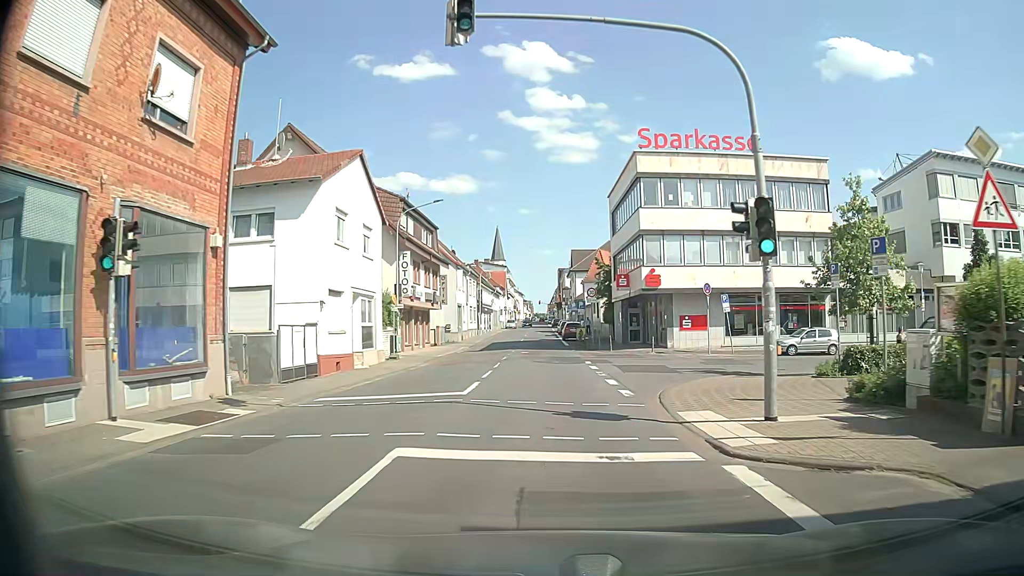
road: primary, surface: asphalt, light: Day
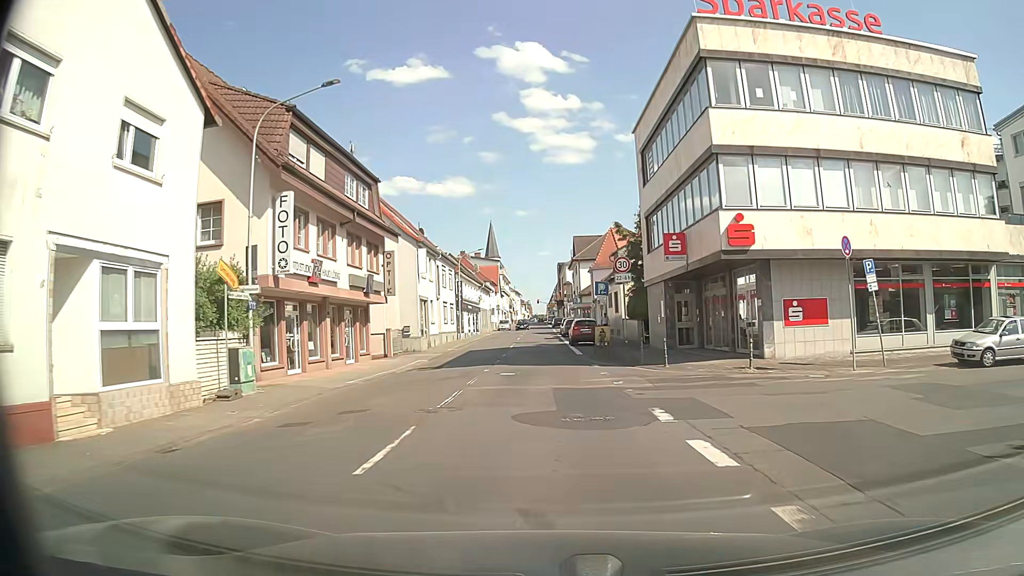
(-0.1, +17.4) m; 0°
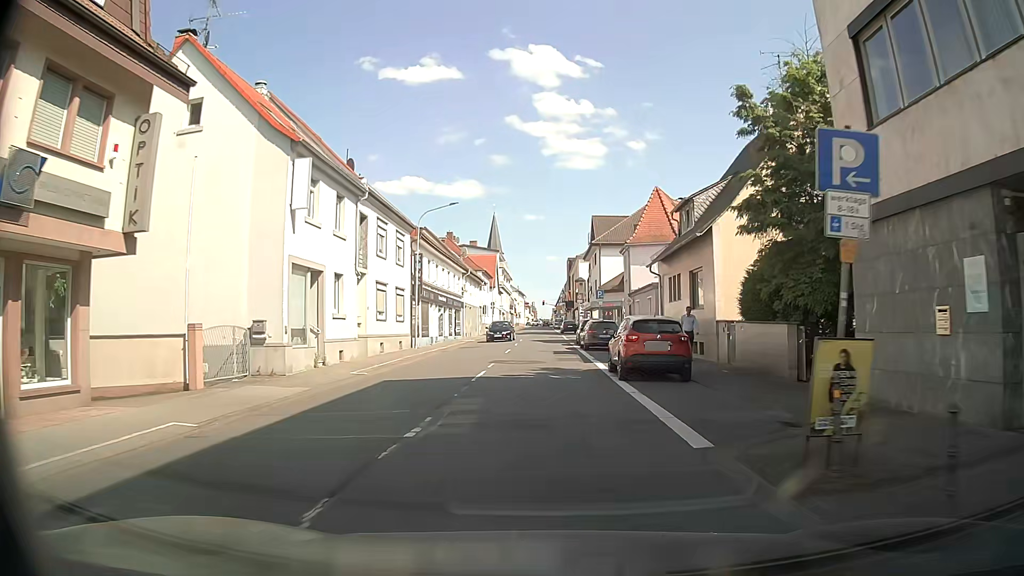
(-0.1, +22.6) m; -1°
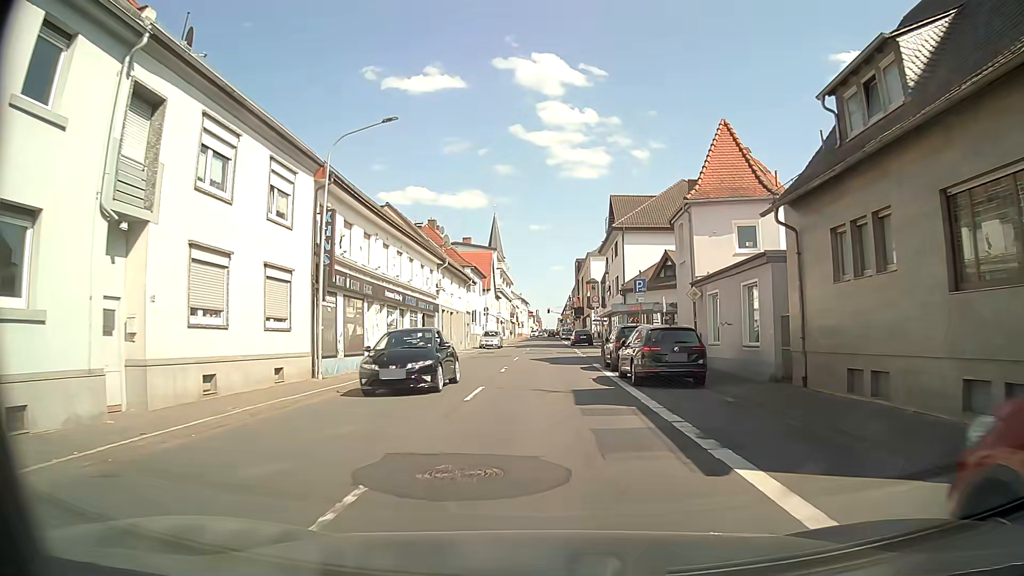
(+0.1, +16.6) m; +1°
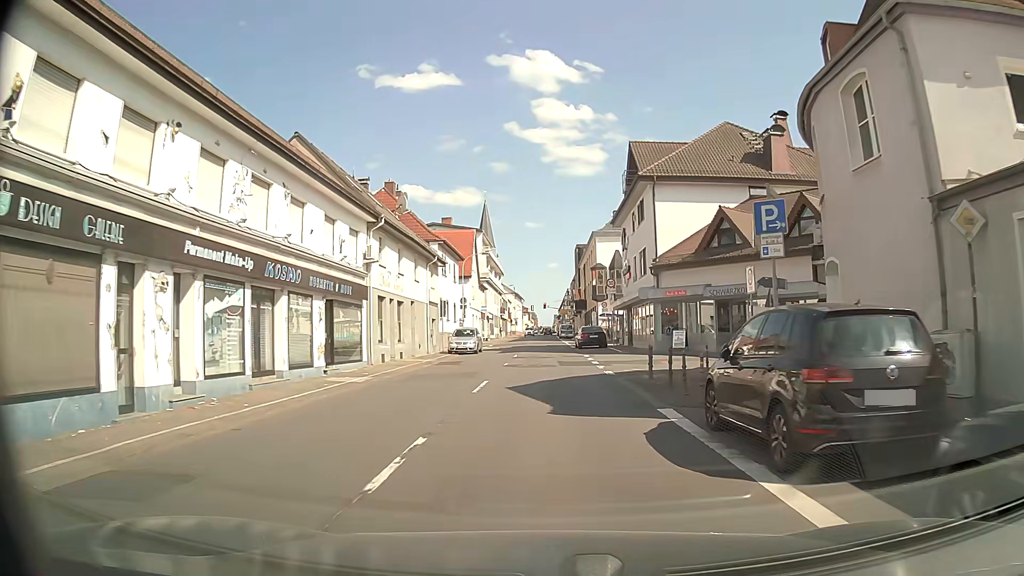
(-0.2, +16.6) m; 0°
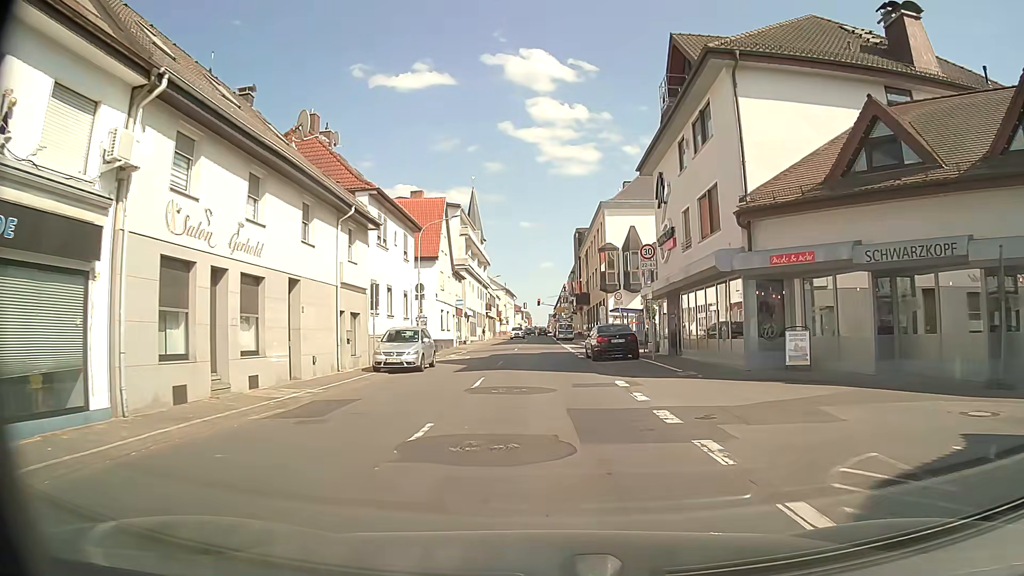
(0.0, +16.8) m; +1°
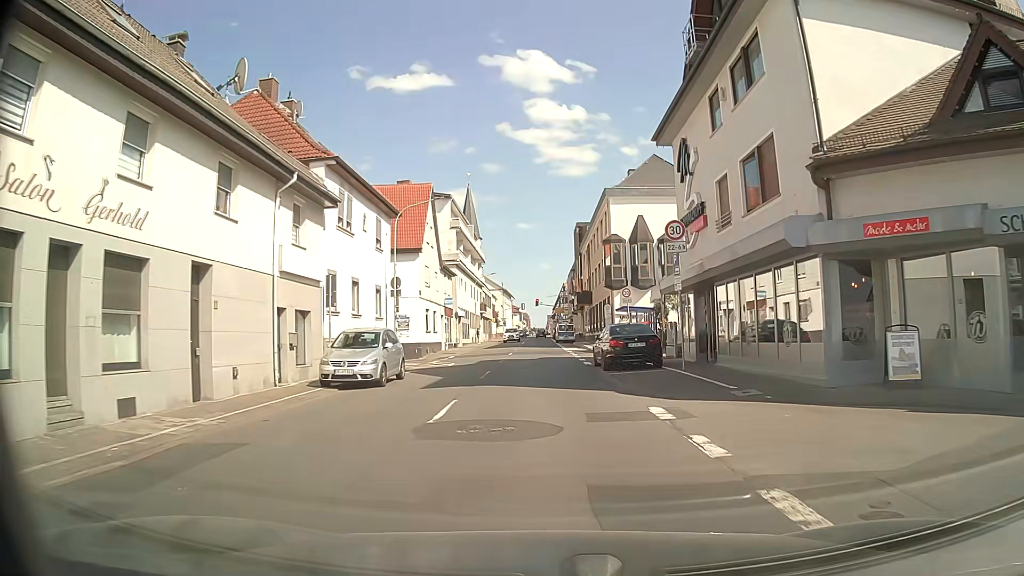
(0.0, +5.7) m; 0°
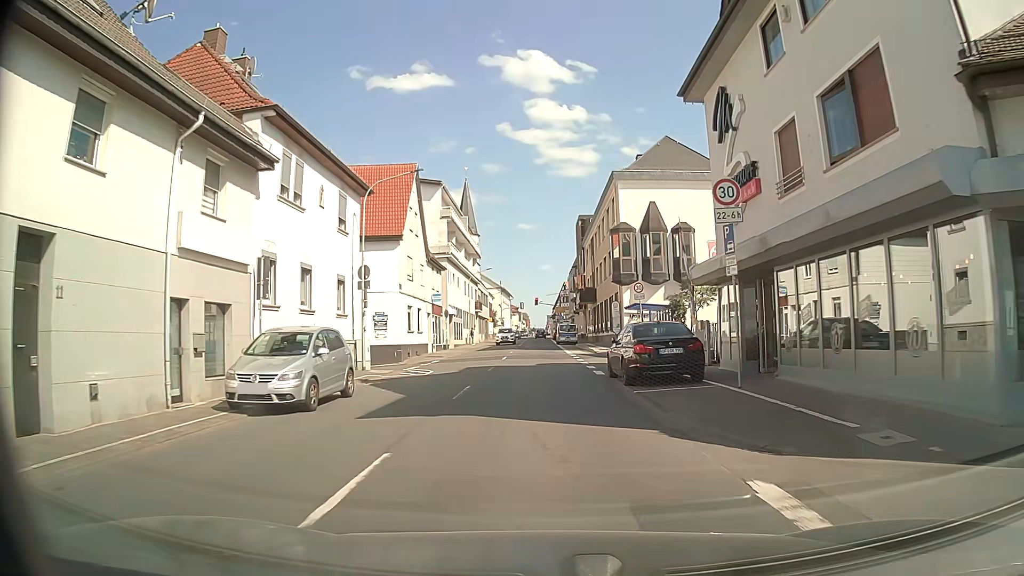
(0.0, +5.6) m; 0°
(0, +10) (0, +20) (0, +30) (0, +40) (0, +50) (0, +60) (0, +70) (0, +80) (0, +90) (0, +100) m
